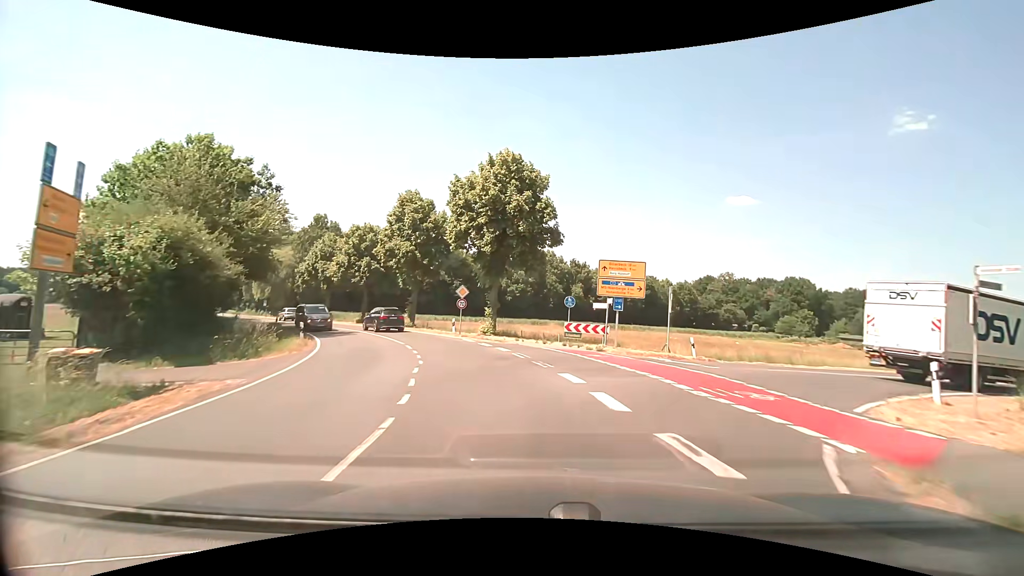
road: secondary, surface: asphalt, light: Day
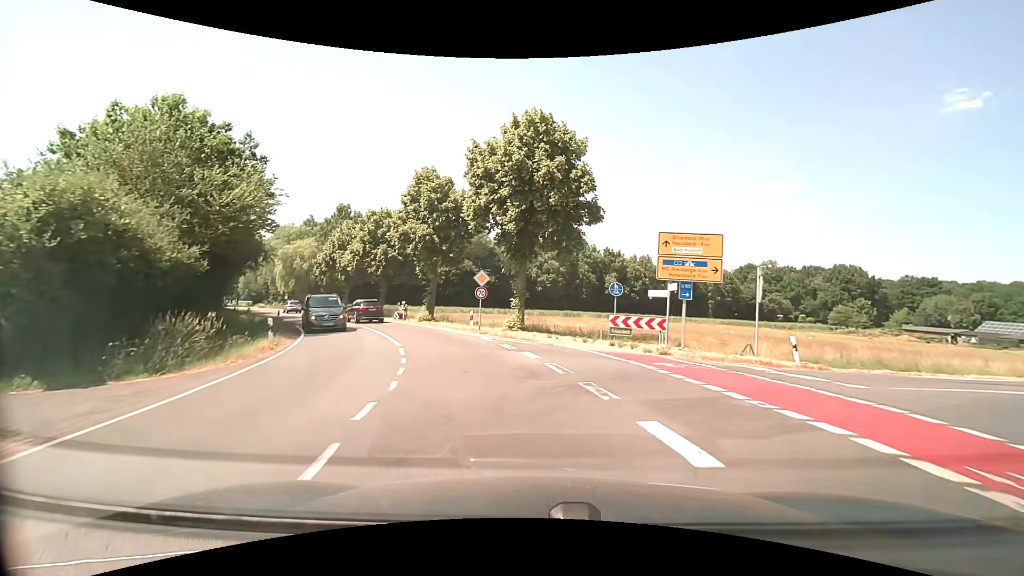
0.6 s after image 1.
(-0.1, +5.7) m; -3°
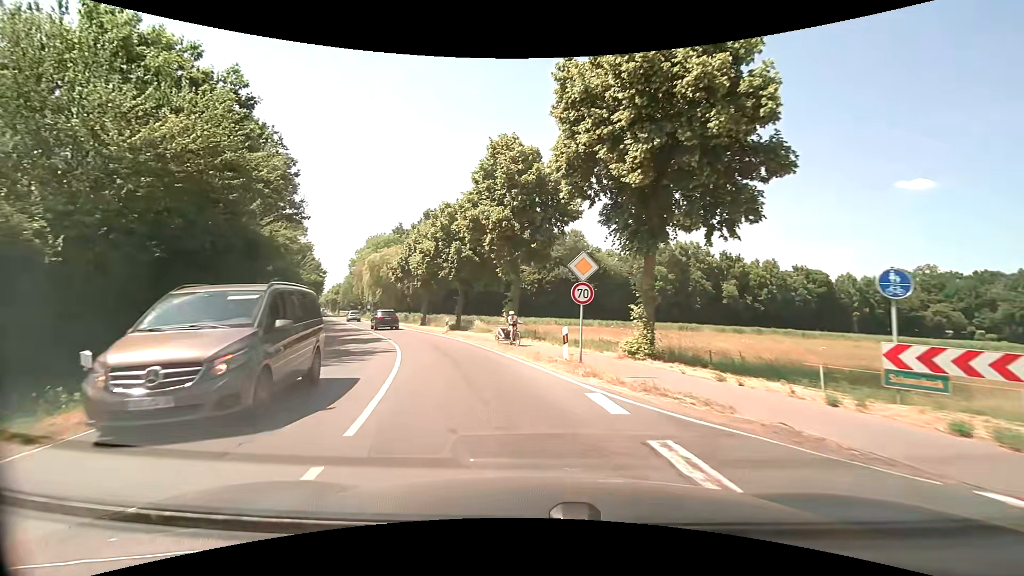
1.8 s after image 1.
(-1.0, +11.4) m; -10°
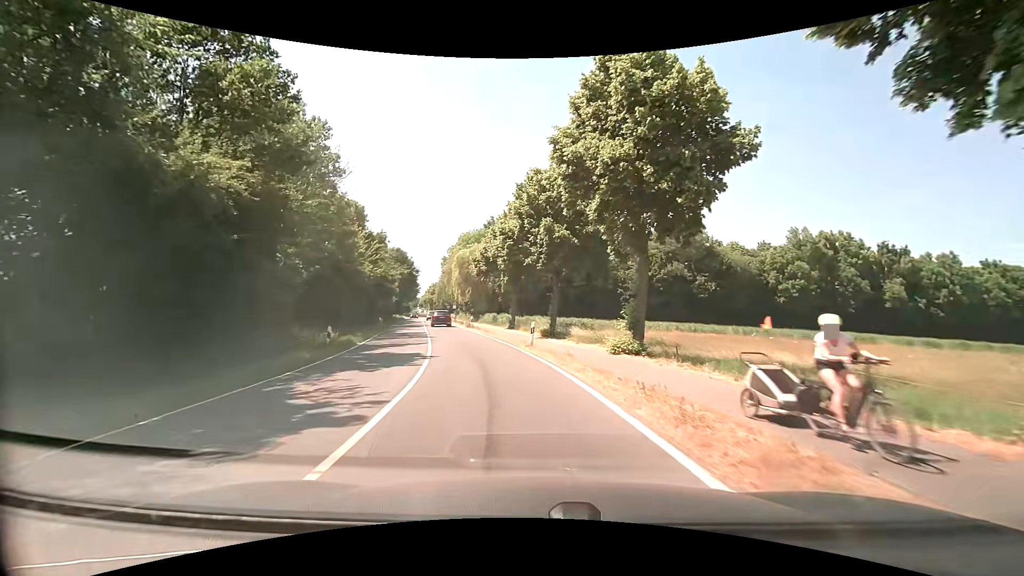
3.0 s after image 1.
(-1.5, +11.7) m; -12°
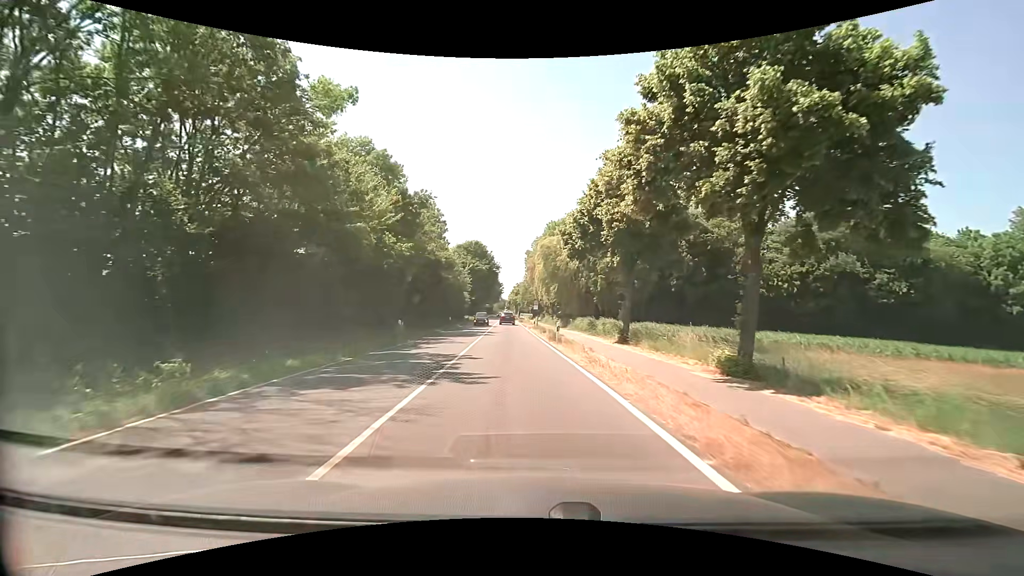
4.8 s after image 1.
(-2.1, +19.6) m; -10°
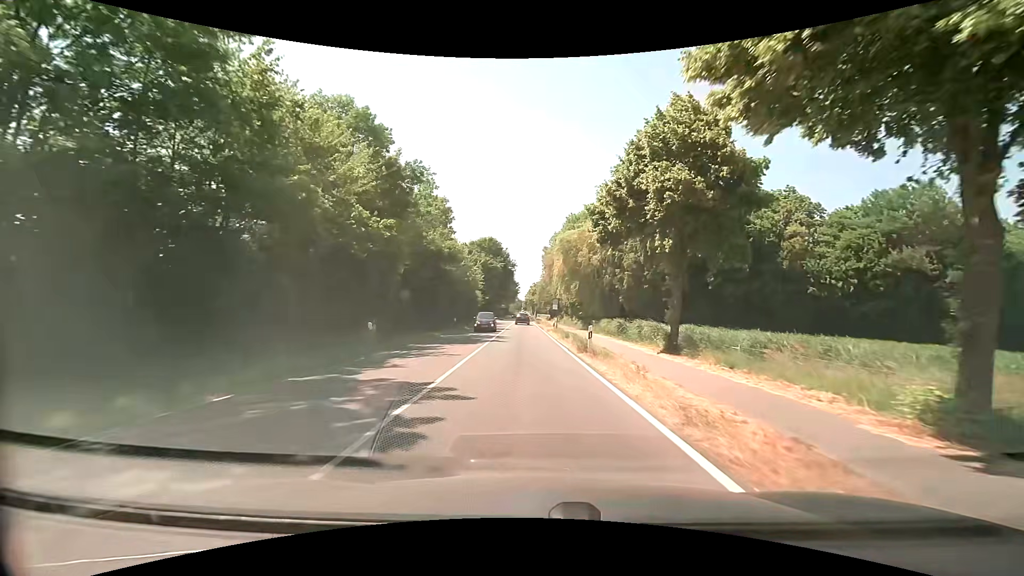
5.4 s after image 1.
(-0.2, +7.2) m; -2°
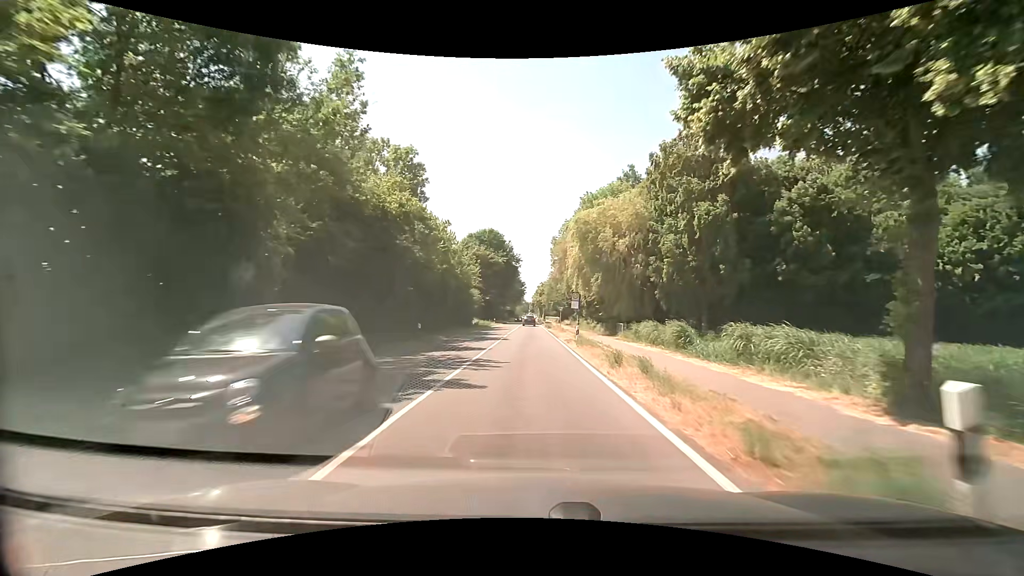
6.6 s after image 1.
(-0.2, +15.5) m; -1°
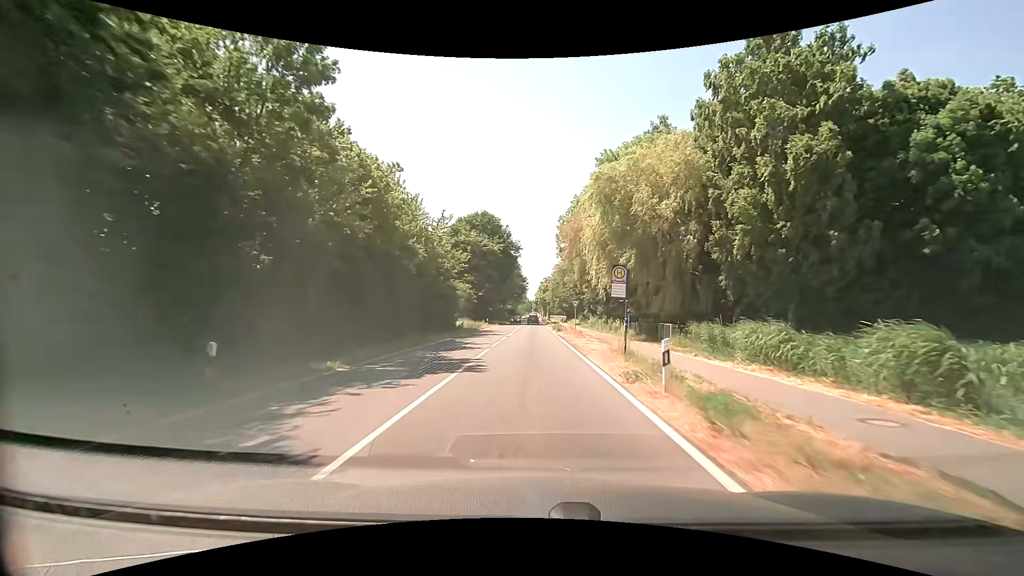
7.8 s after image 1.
(0.0, +16.8) m; 0°
(0, +10) (0, +20) (0, +30) (0, +40) (0, +50) (0, +60) (0, +70) (0, +80) (0, +90) (0, +100) m
